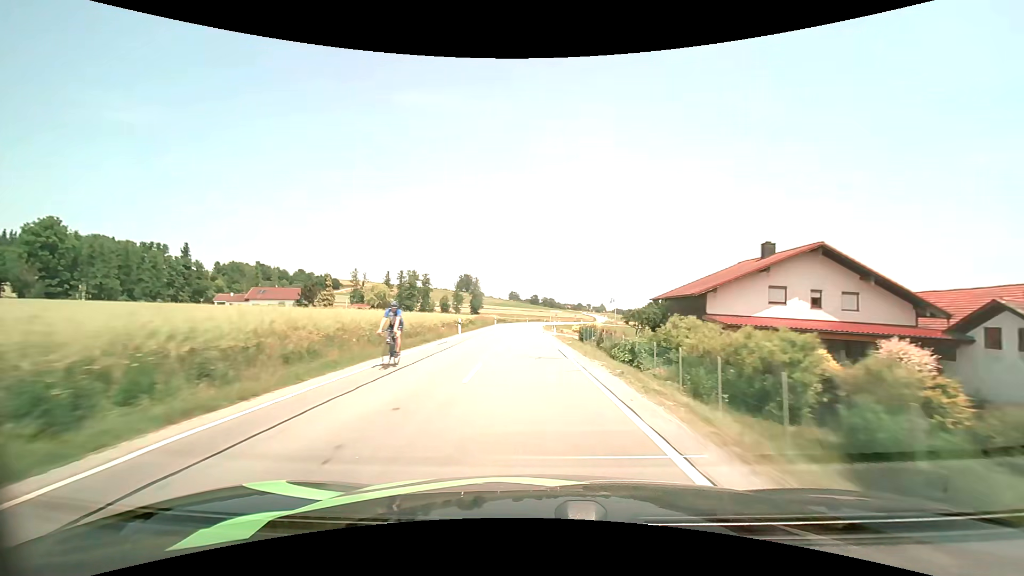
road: secondary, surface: asphalt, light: Day
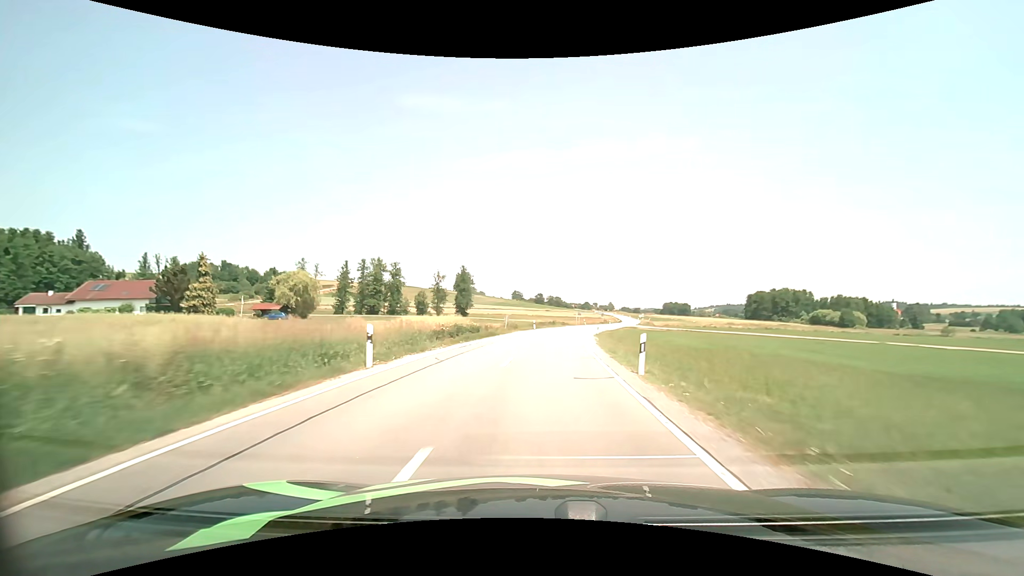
(-1.8, +56.9) m; -1°
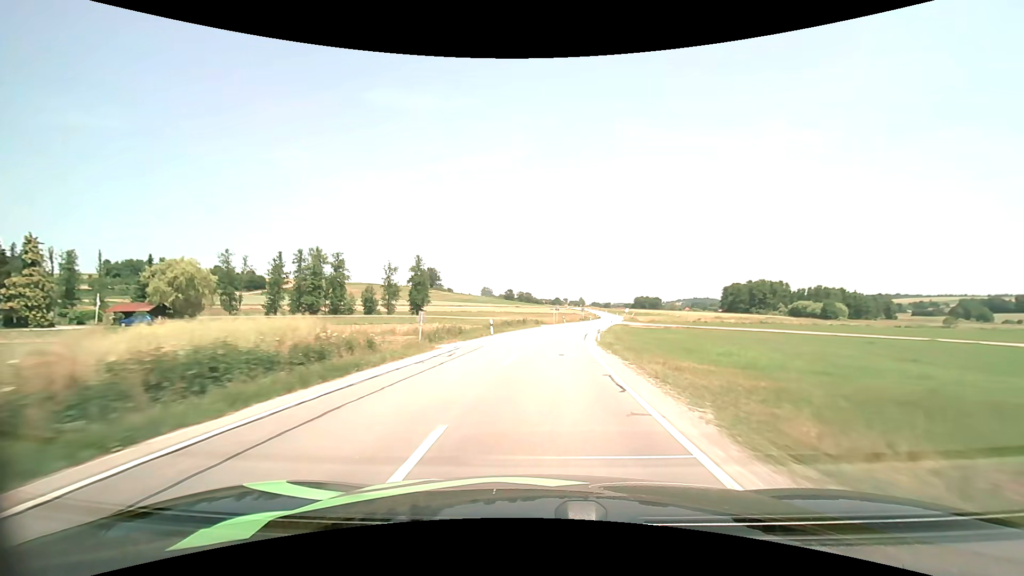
(+0.7, +22.6) m; +3°
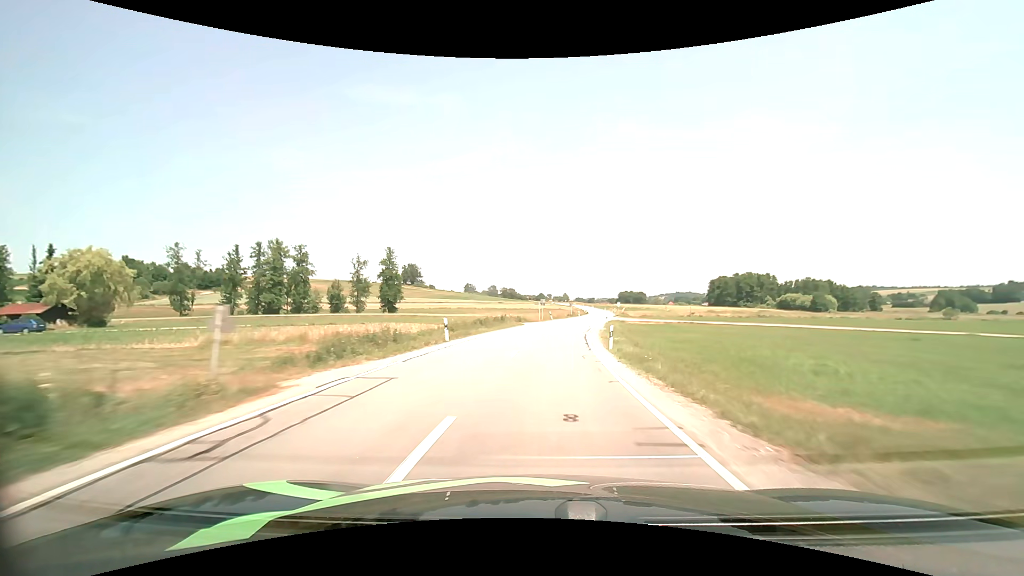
(+0.2, +11.4) m; +2°
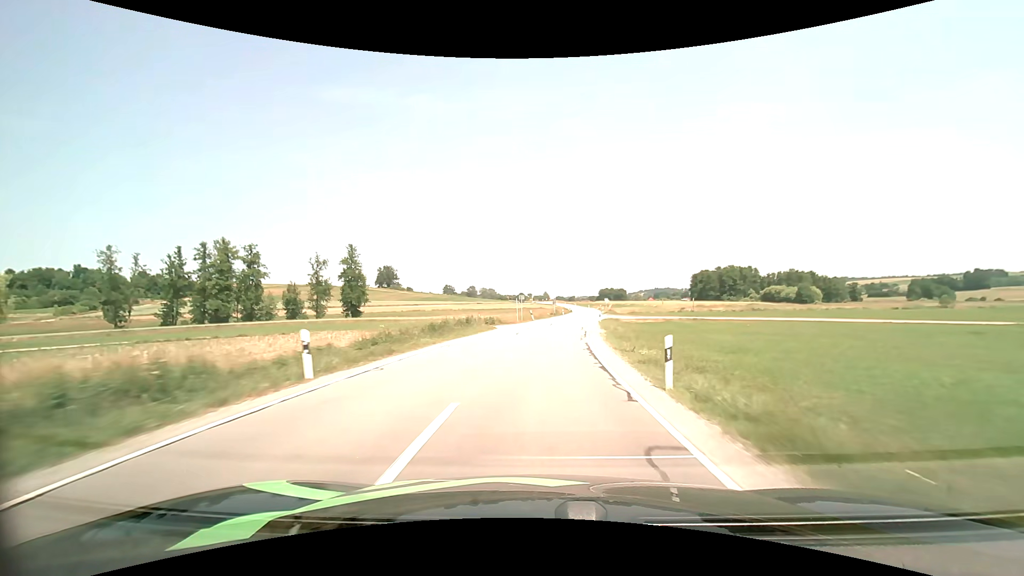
(+0.2, +11.5) m; +2°
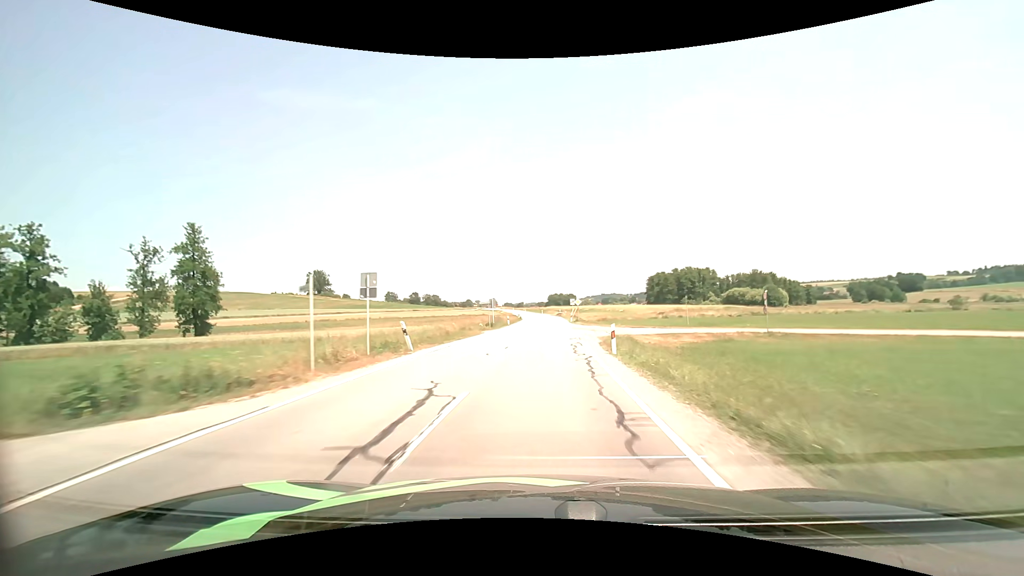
(+1.8, +34.7) m; +6°
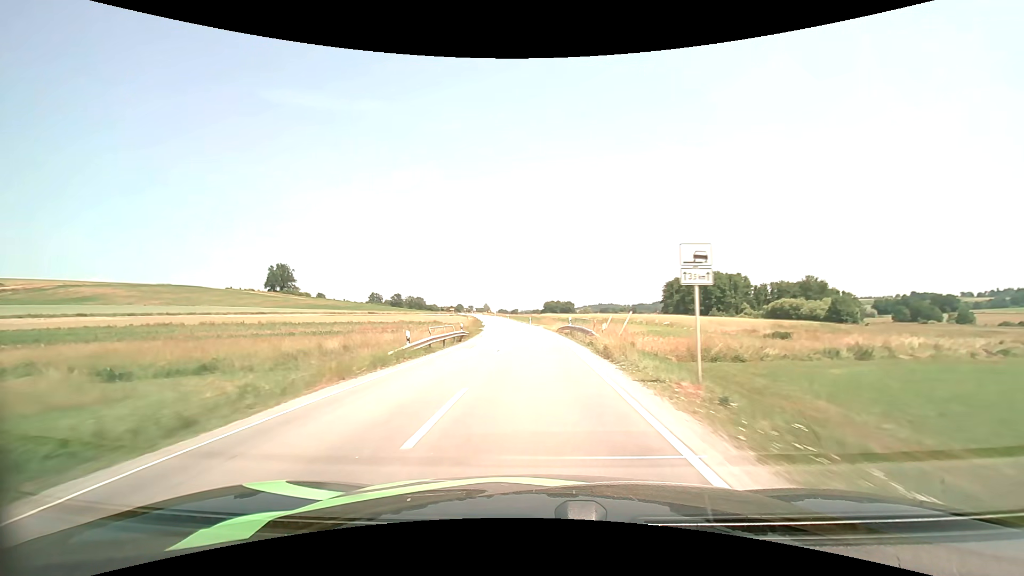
(+1.6, +58.8) m; +1°
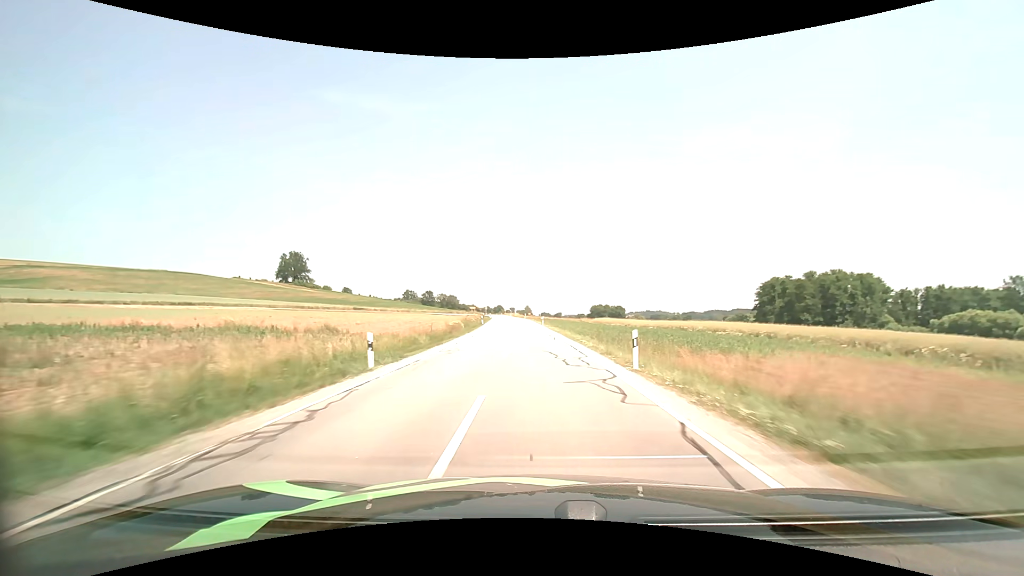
(-2.5, +60.6) m; -5°
(0, +10) (0, +20) (-1, +30) (-1, +40) (-1, +50) (-2, +60) (-2, +70) (-3, +80) (-4, +90) (-5, +100) m
